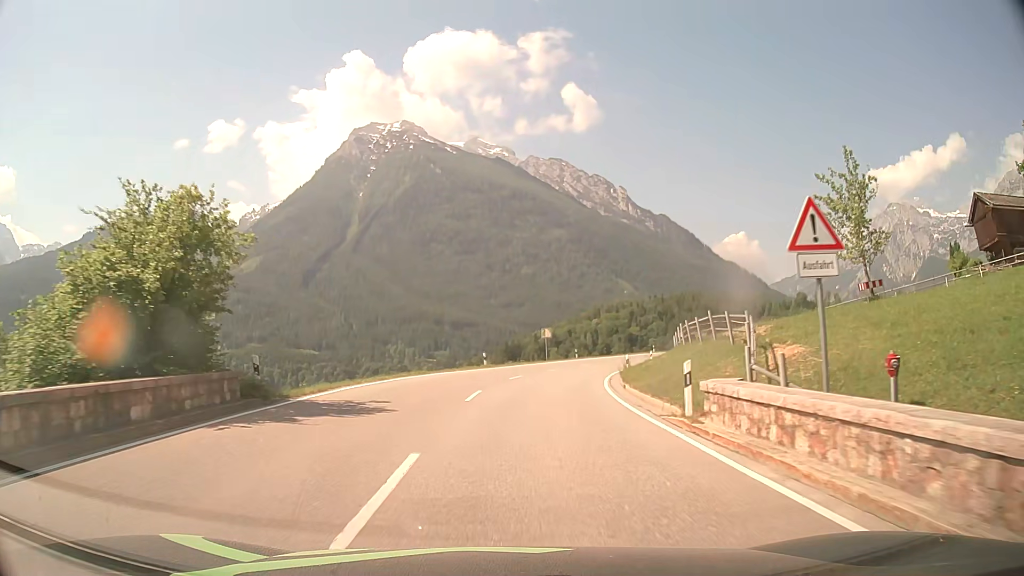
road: primary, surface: asphalt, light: Day
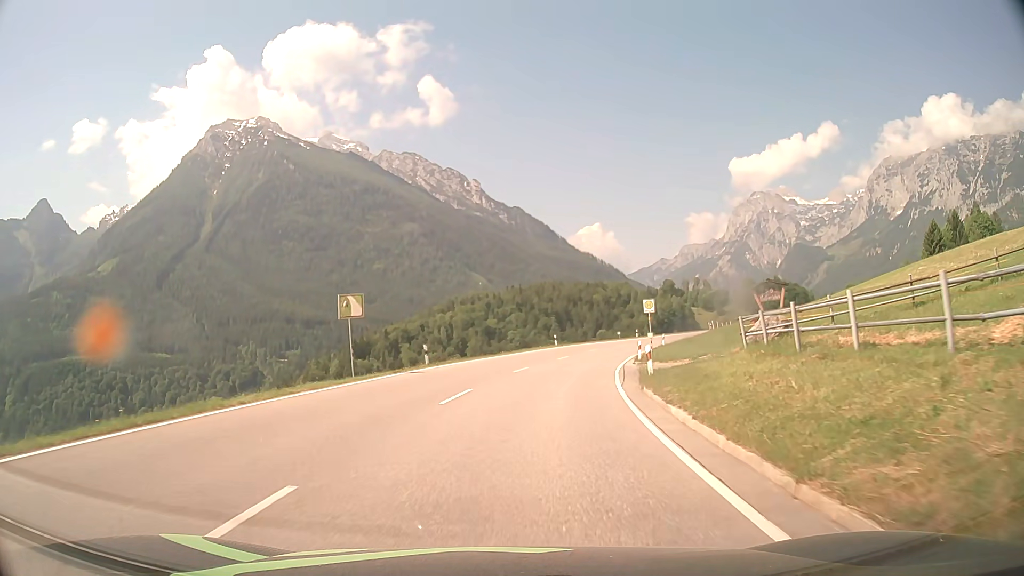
(+3.6, +37.4) m; +12°
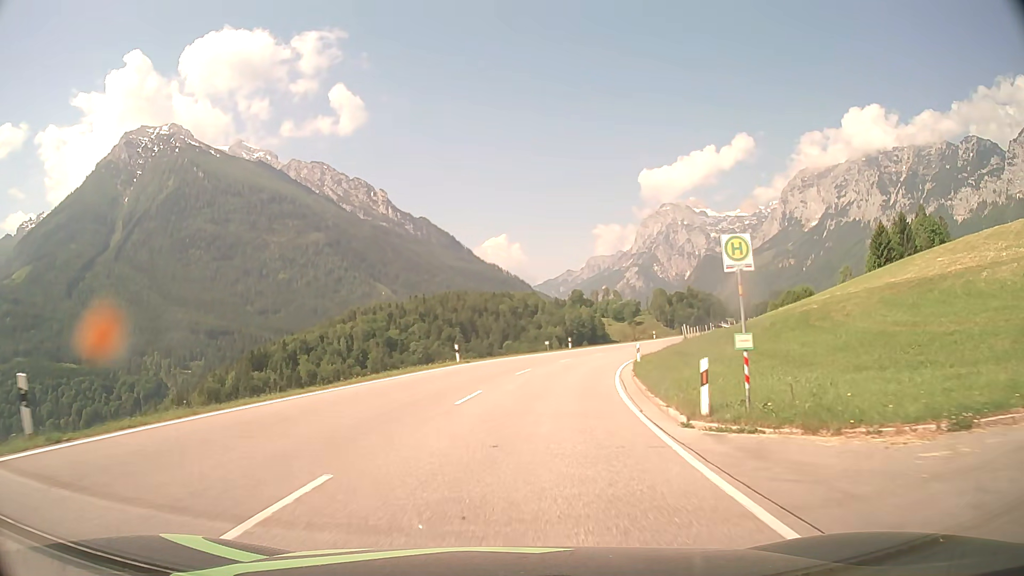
(+1.6, +22.9) m; +8°
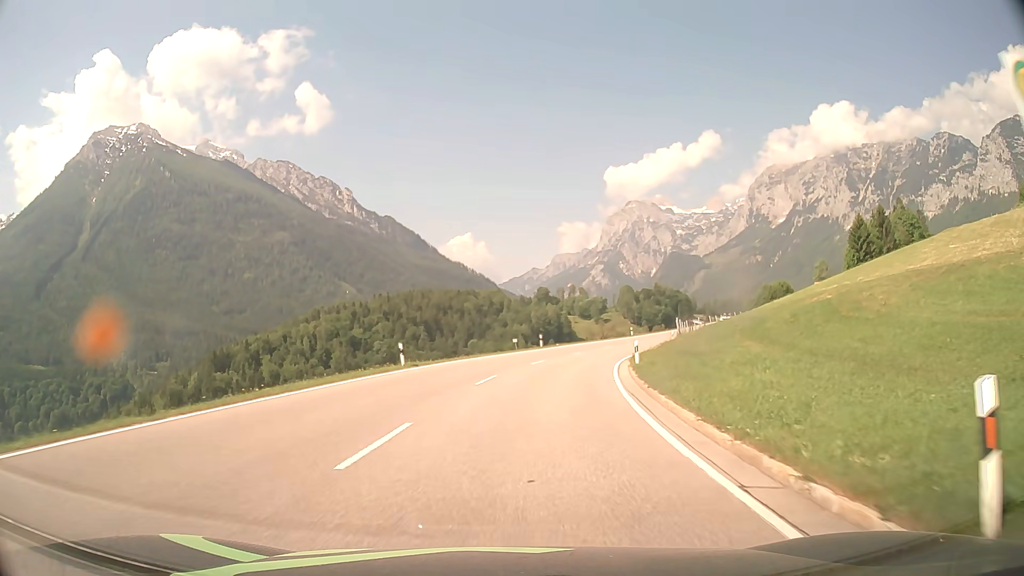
(+0.2, +8.0) m; +3°
